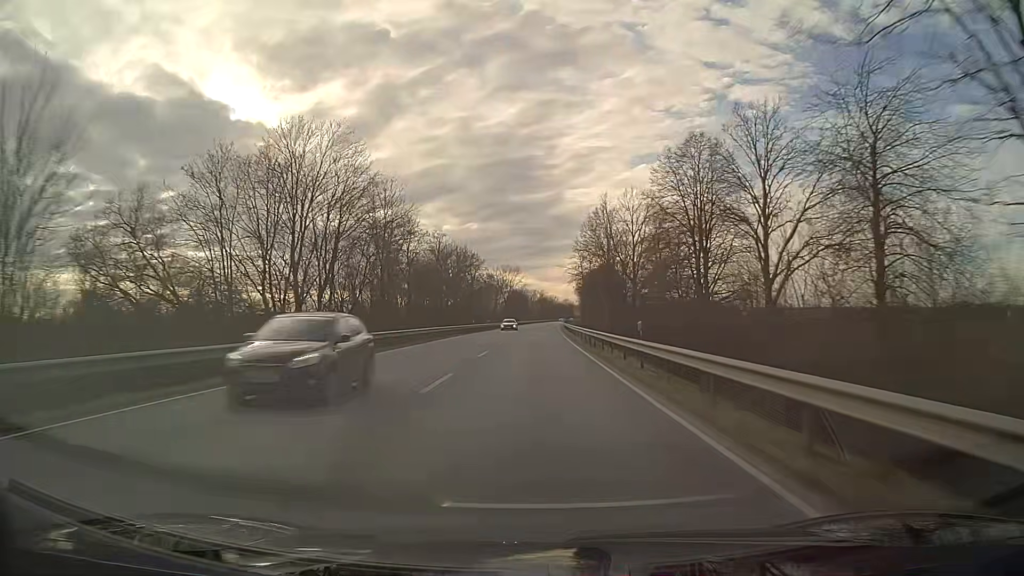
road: primary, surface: asphalt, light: Day
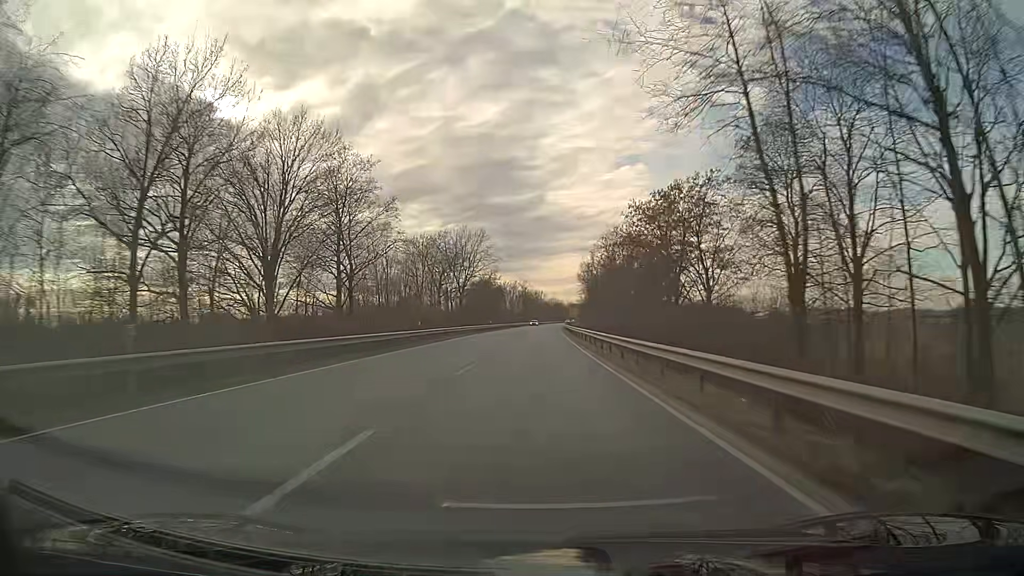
(+1.0, +79.2) m; +1°
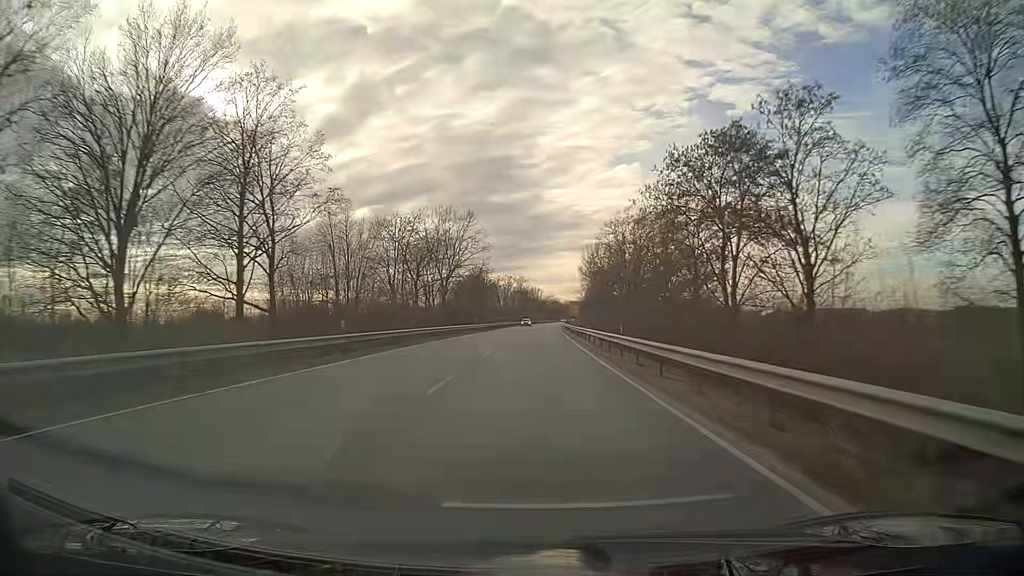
(0.0, +15.8) m; 0°
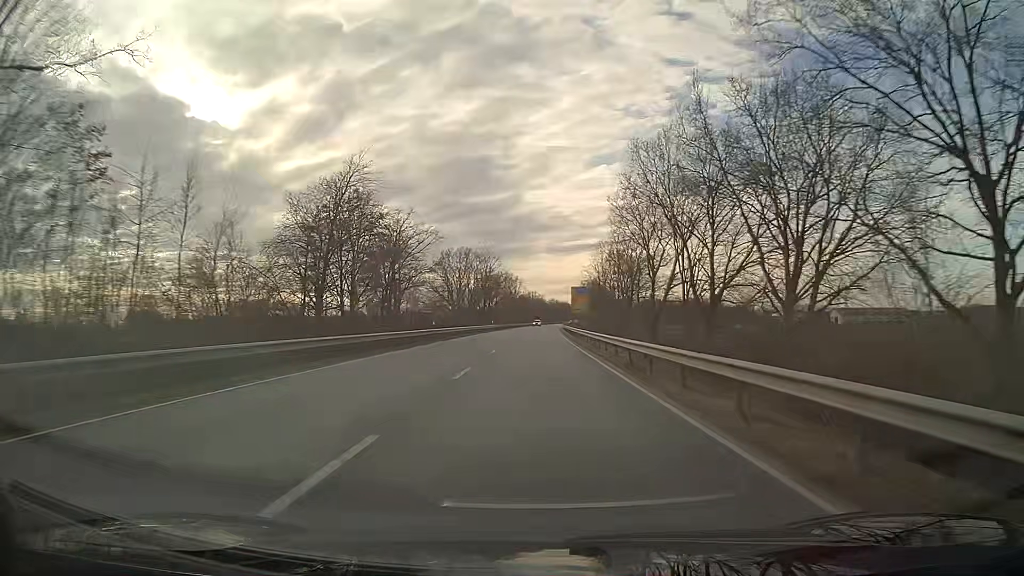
(+1.2, +79.1) m; +2°
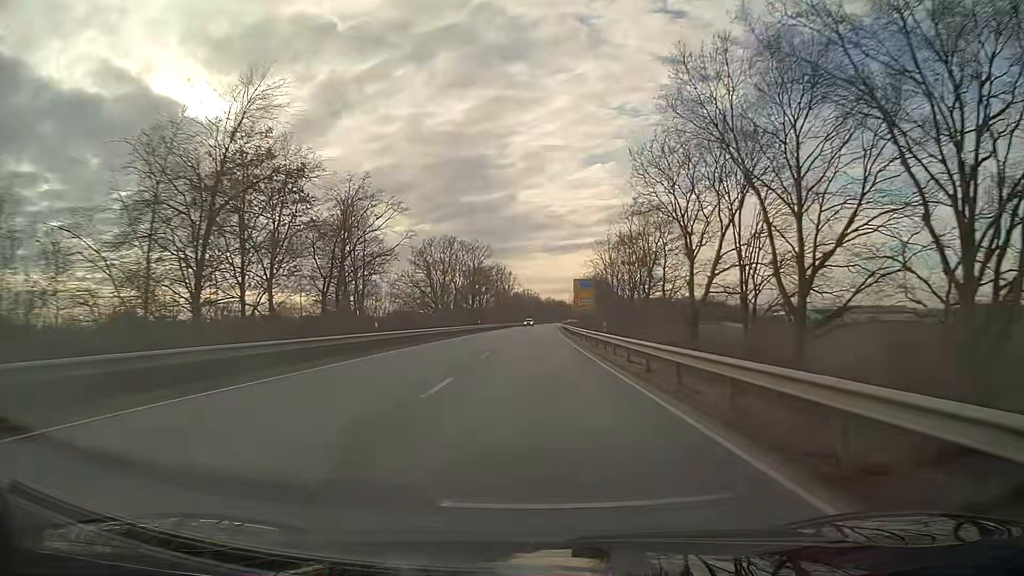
(0.0, +15.9) m; 0°
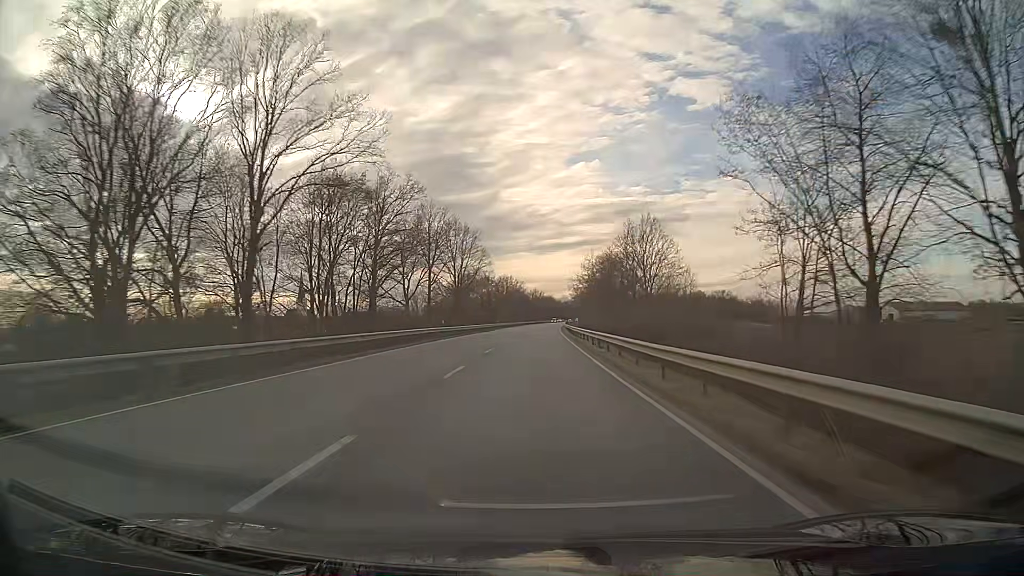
(+0.9, +79.0) m; +1°
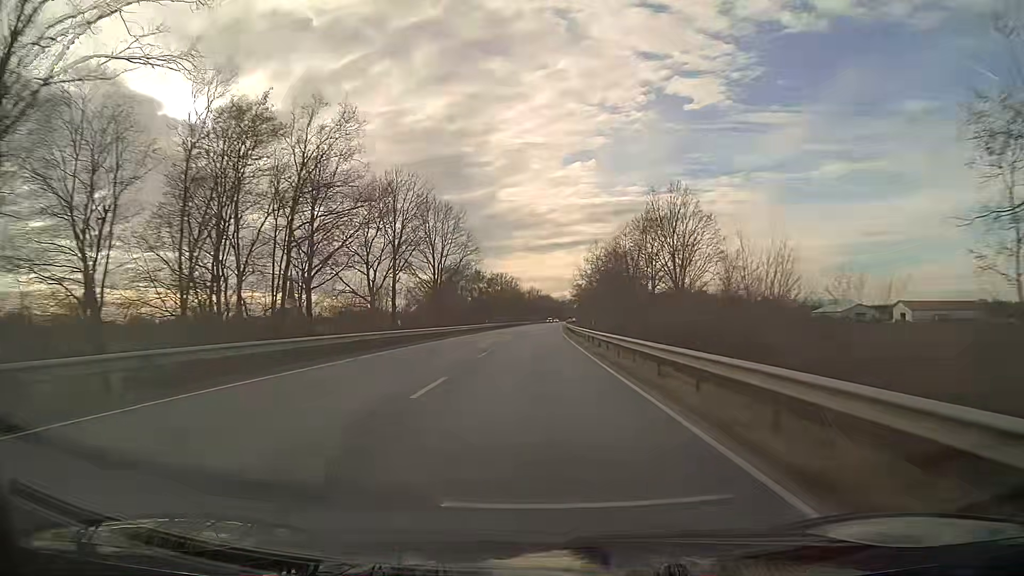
(0.0, +15.8) m; 0°
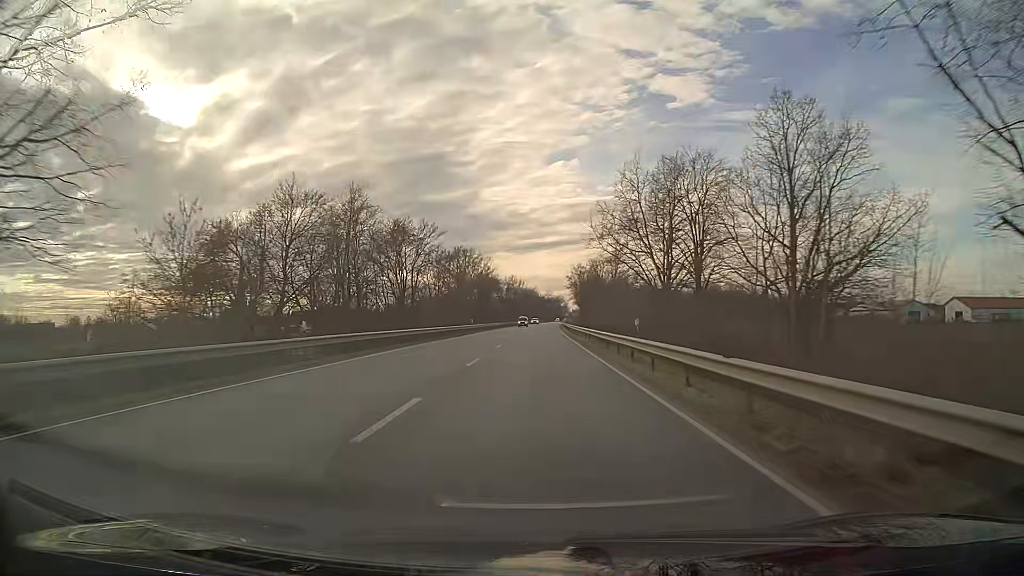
(+0.8, +63.2) m; +1°
(0, +10) (0, +20) (0, +30) (0, +40) (+1, +50) (+1, +60) (+1, +70) (+1, +80) (+1, +90) (+2, +100) m
